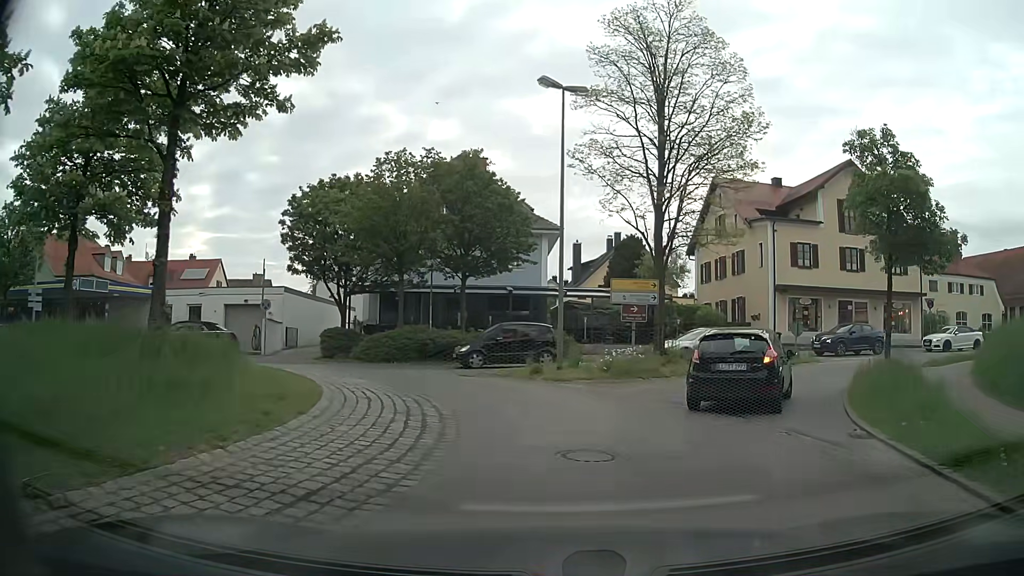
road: secondary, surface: asphalt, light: Day
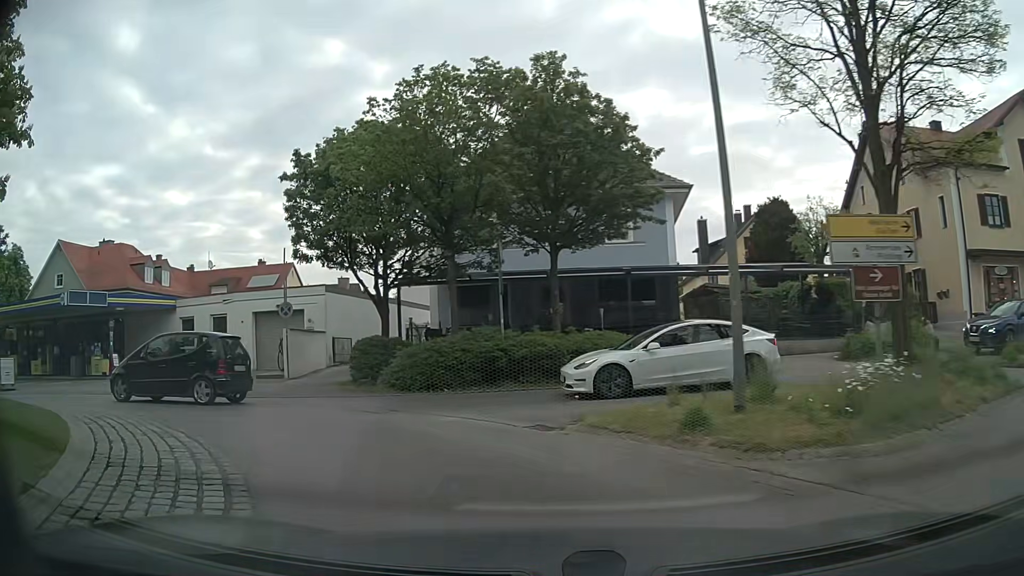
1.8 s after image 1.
(-0.2, +10.5) m; -10°
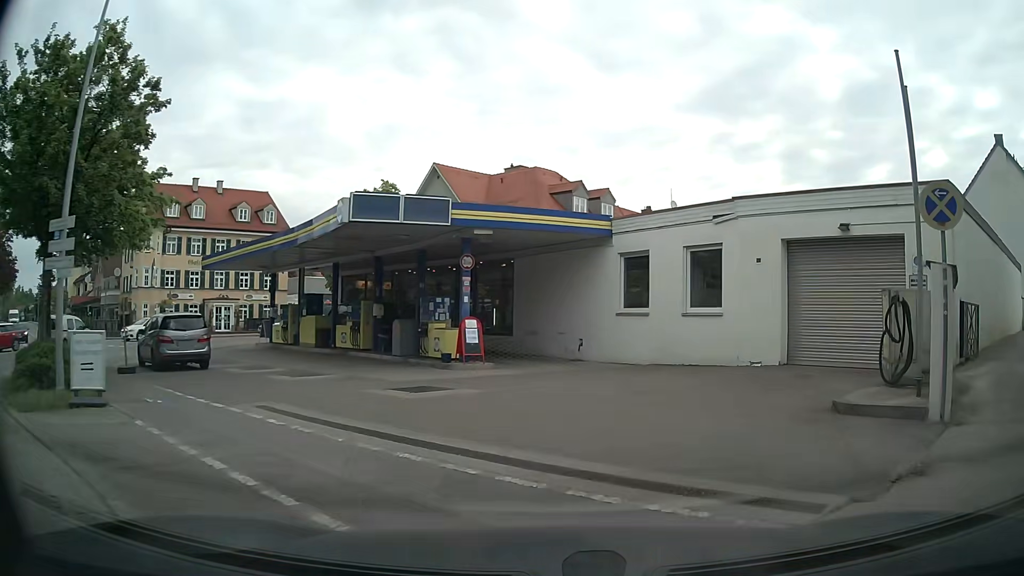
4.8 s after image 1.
(-7.8, +15.9) m; -41°
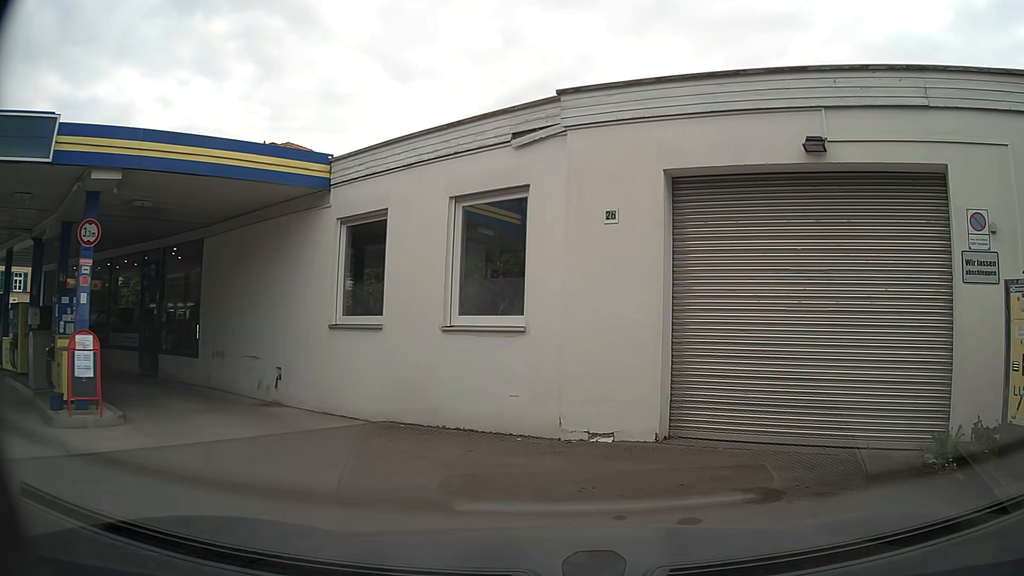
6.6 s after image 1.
(+1.4, +7.9) m; +20°
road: service
